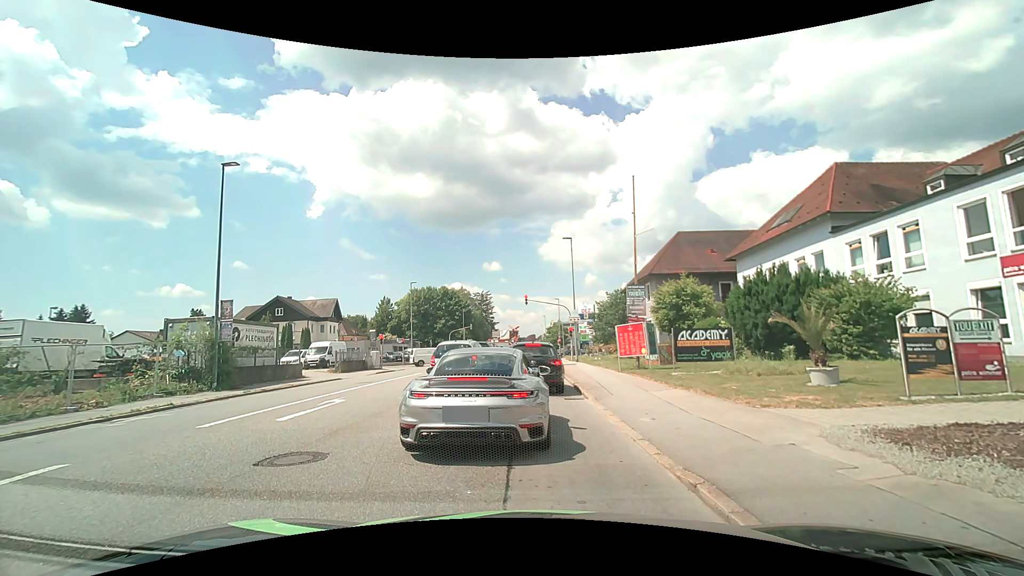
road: tertiary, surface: asphalt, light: Day
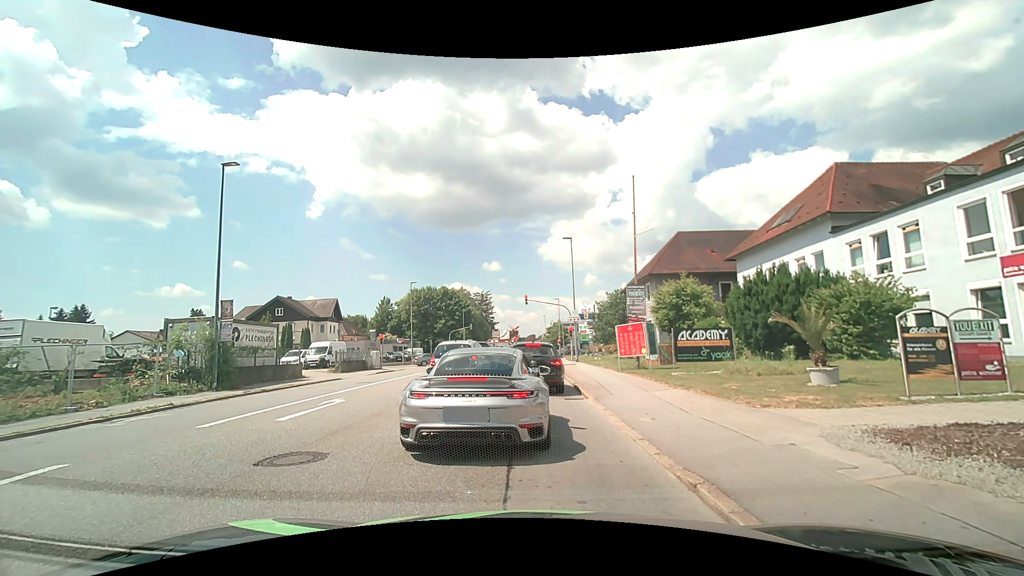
(0.0, 0.0) m; 0°
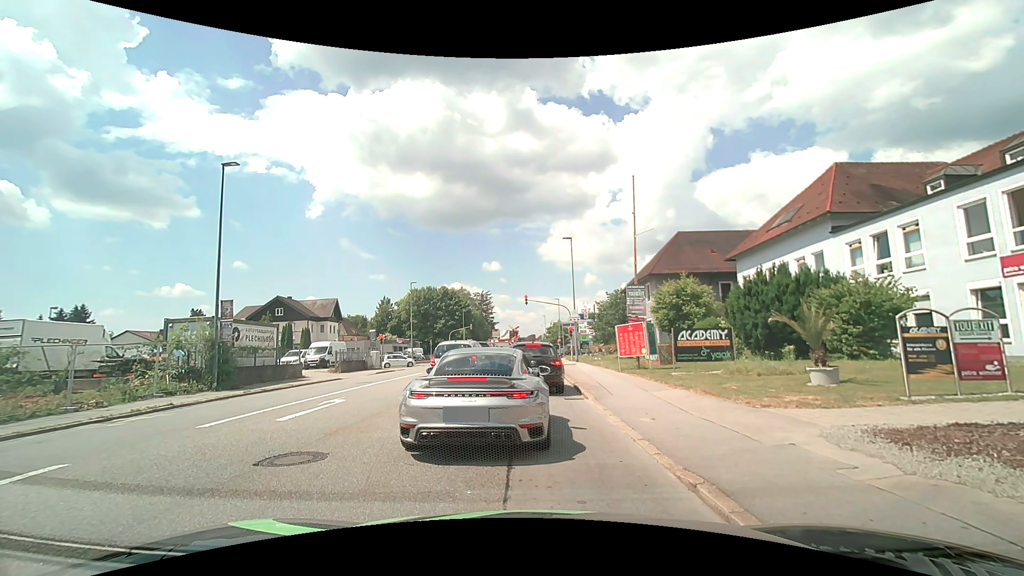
(0.0, 0.0) m; 0°
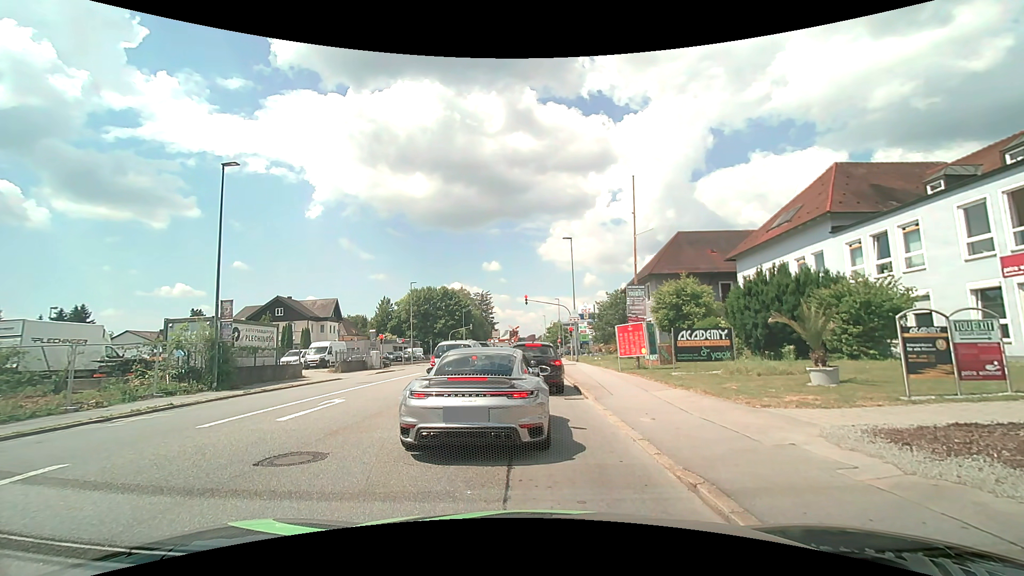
(0.0, 0.0) m; 0°
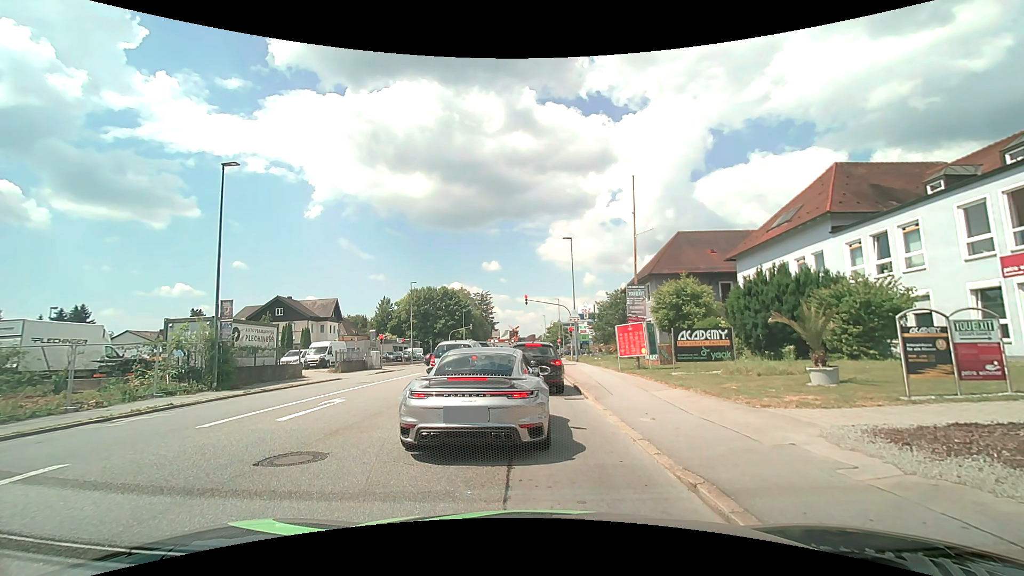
(0.0, 0.0) m; 0°
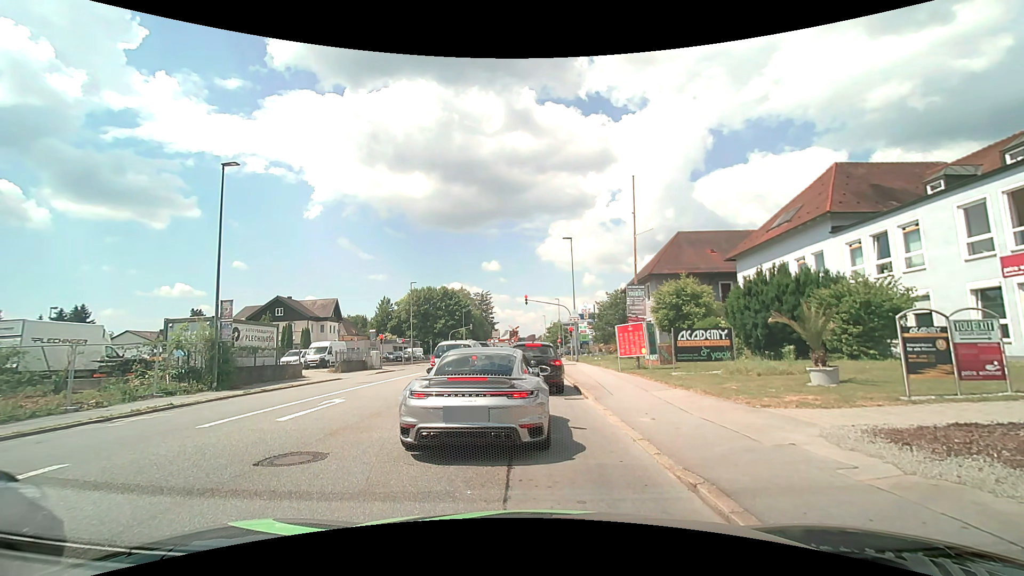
(0.0, 0.0) m; 0°
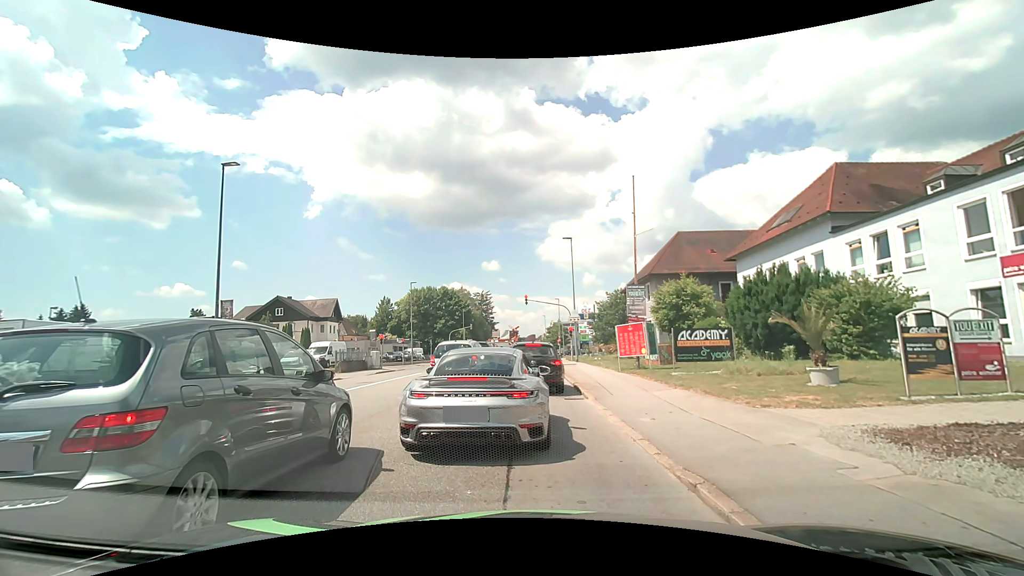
(0.0, 0.0) m; 0°
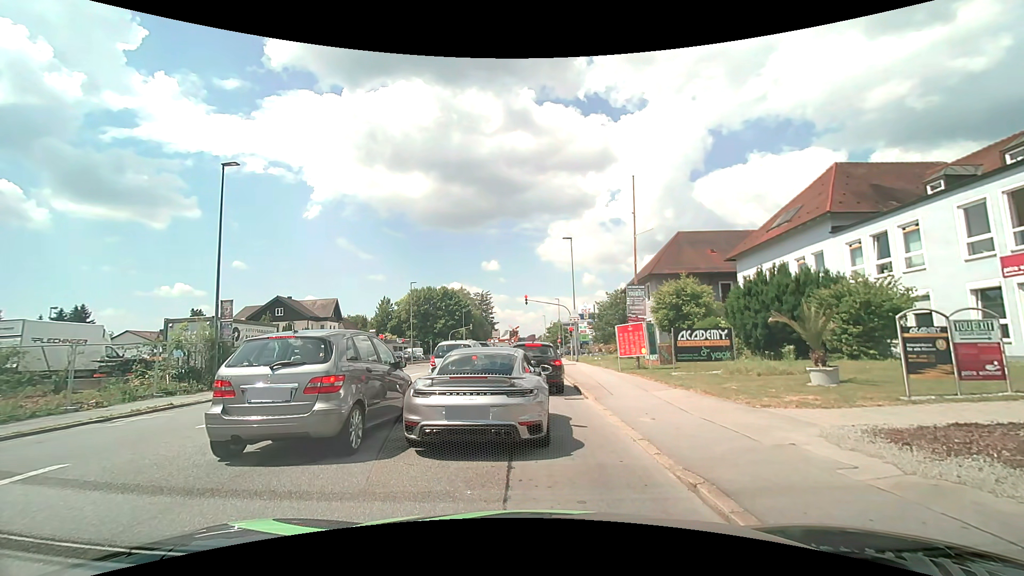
(0.0, 0.0) m; 0°
(0, +10) (0, +20) (-1, +30) (-1, +40) (-1, +50) (-1, +60) (-1, +70) (-1, +80) (-1, +90) (-2, +100) m
